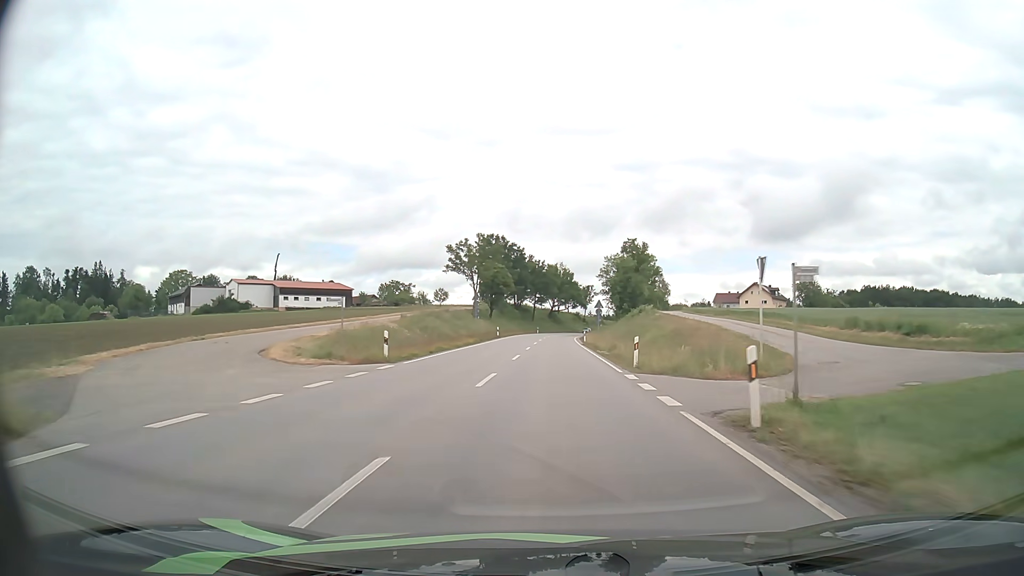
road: secondary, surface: asphalt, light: Day
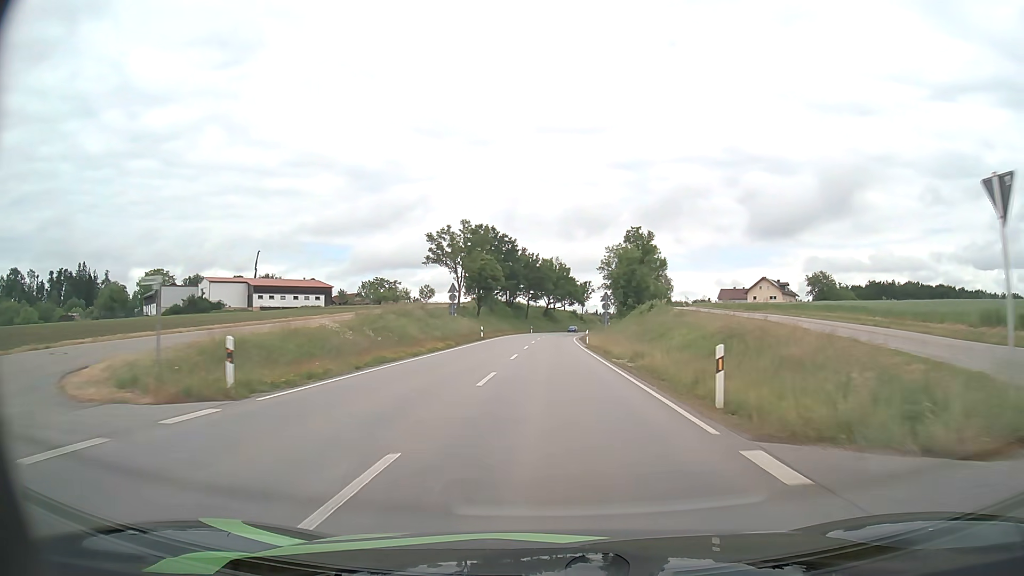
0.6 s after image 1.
(+0.1, +11.9) m; +1°
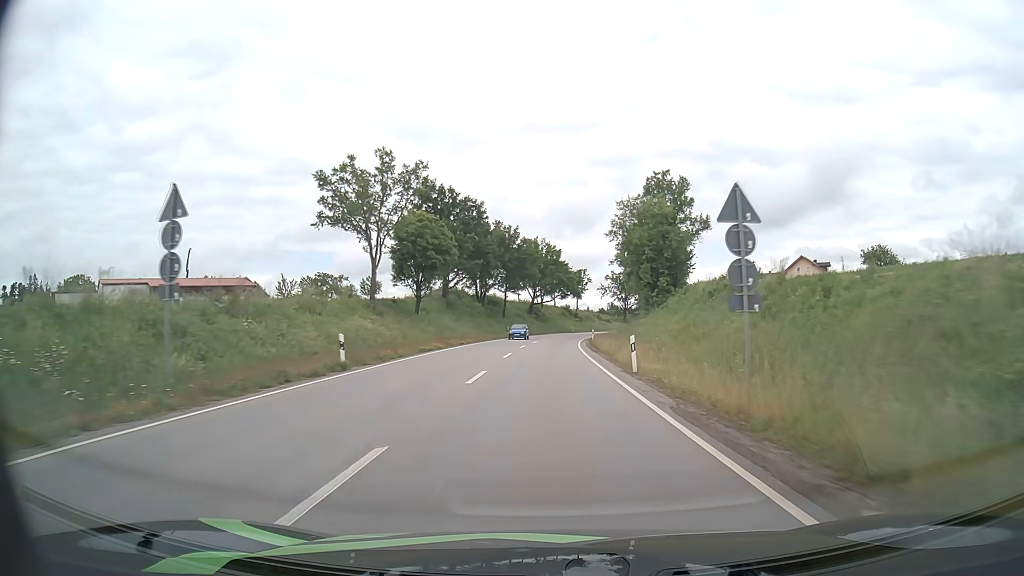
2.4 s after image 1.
(+0.3, +35.6) m; +1°
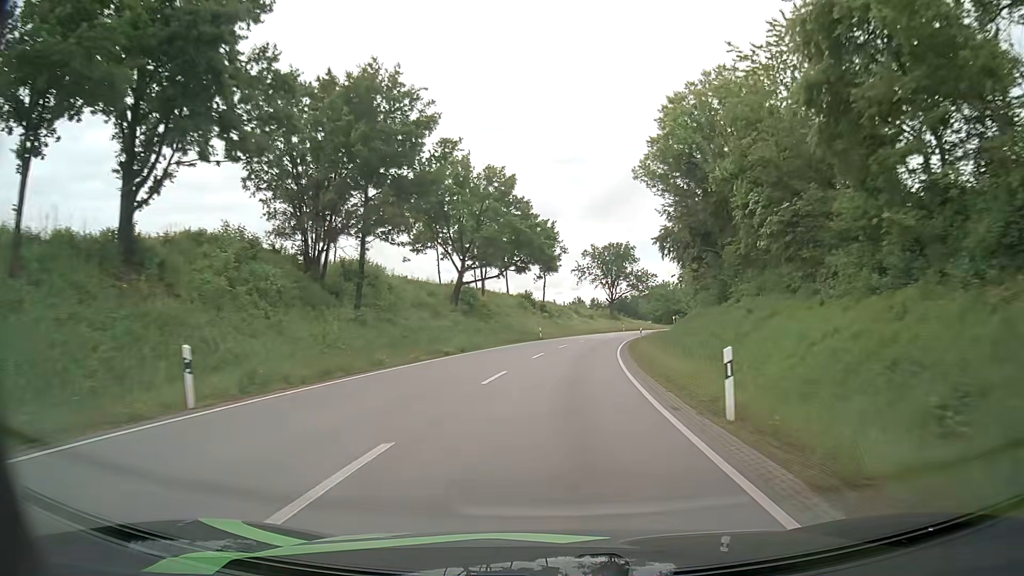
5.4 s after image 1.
(+1.1, +59.6) m; +3°
(0, +10) (+1, +20) (+1, +30) (+2, +40) (+4, +50) (+5, +60) (+7, +70) (+9, +79) (+12, +89) (+15, +99) m
